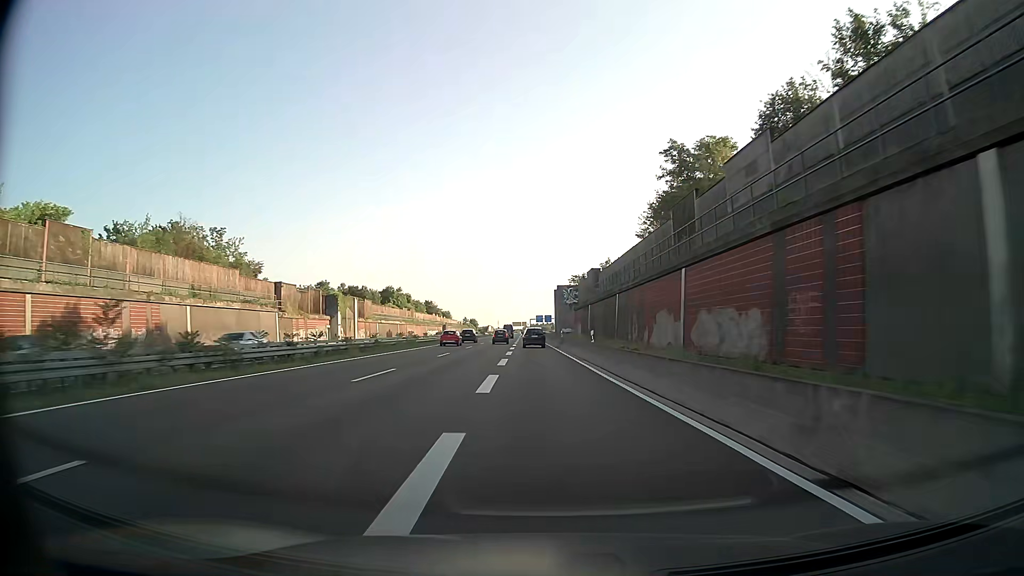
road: trunk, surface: asphalt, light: Day
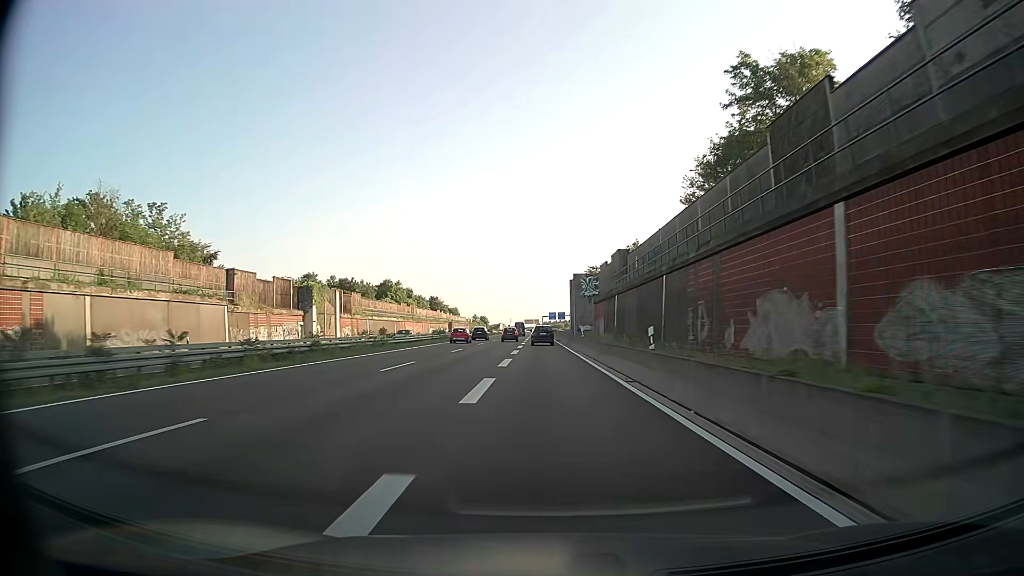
(-0.1, +14.8) m; -1°
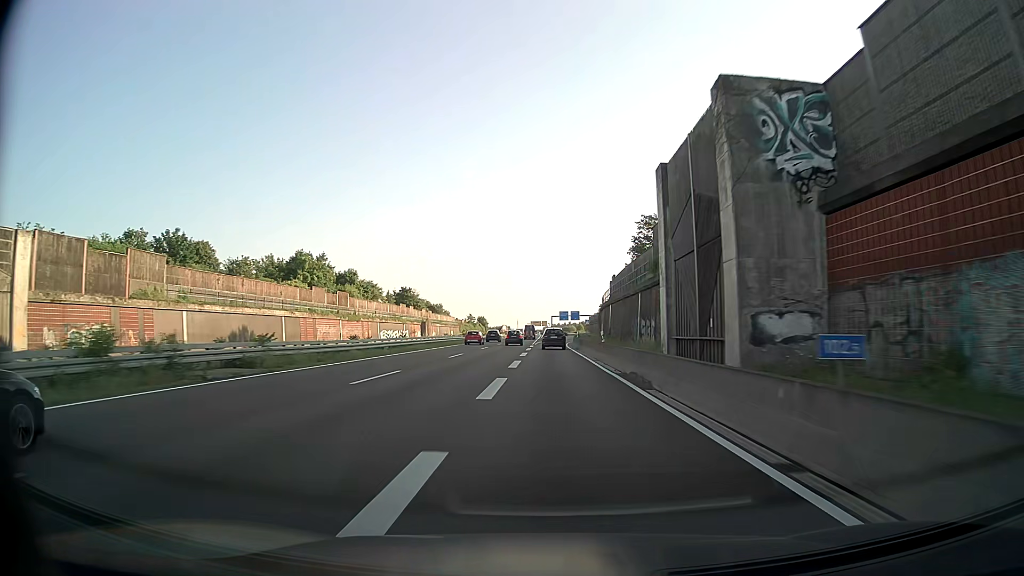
(-0.7, +58.7) m; -1°
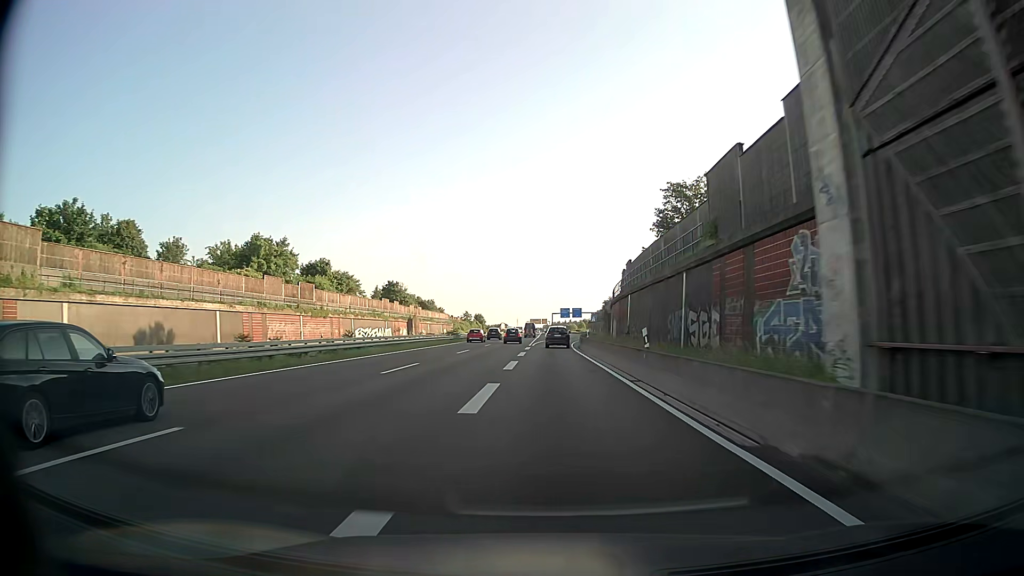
(0.0, +14.6) m; 0°
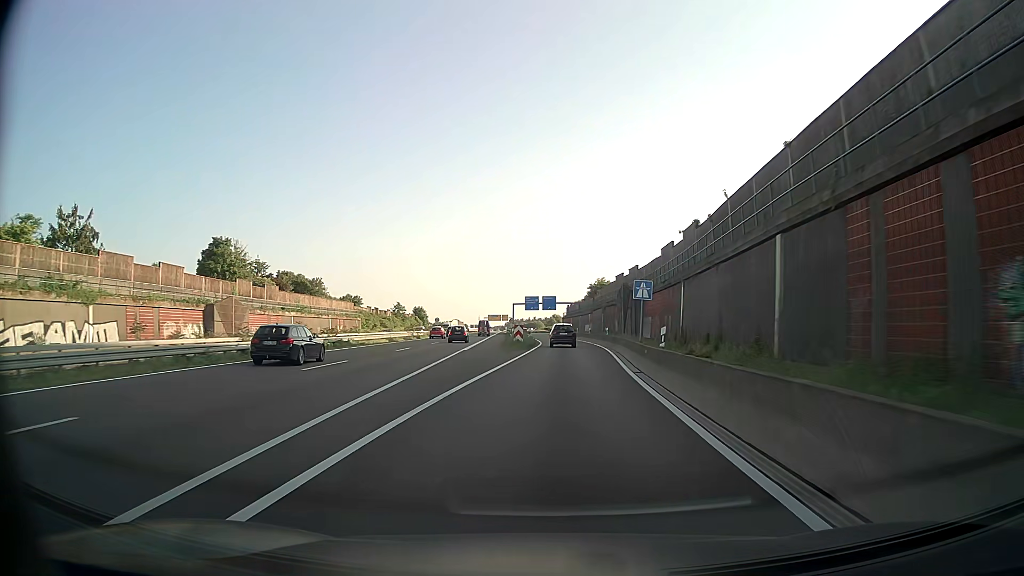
(+1.2, +72.3) m; +3°
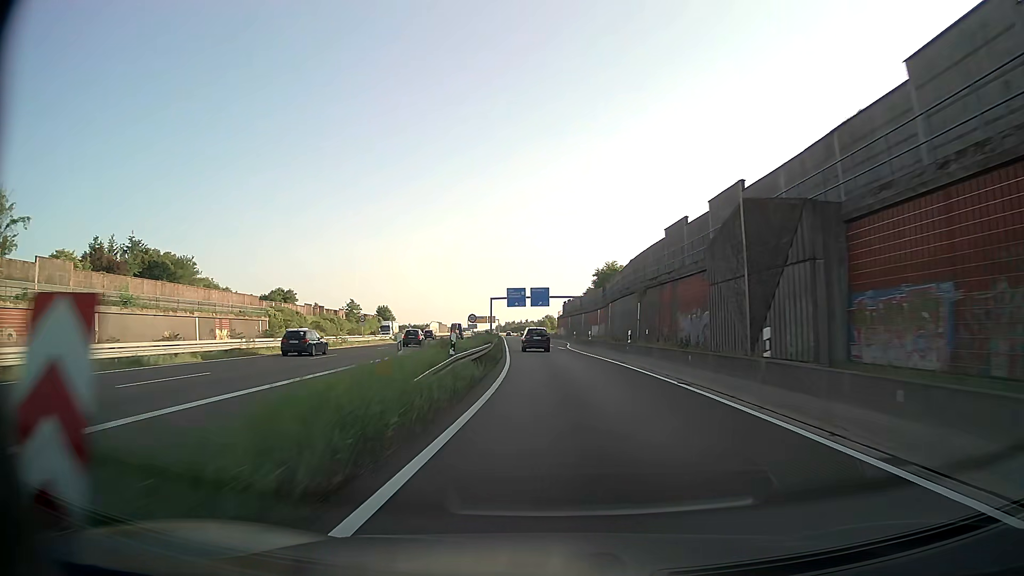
(+0.7, +42.3) m; +1°
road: motorway_link
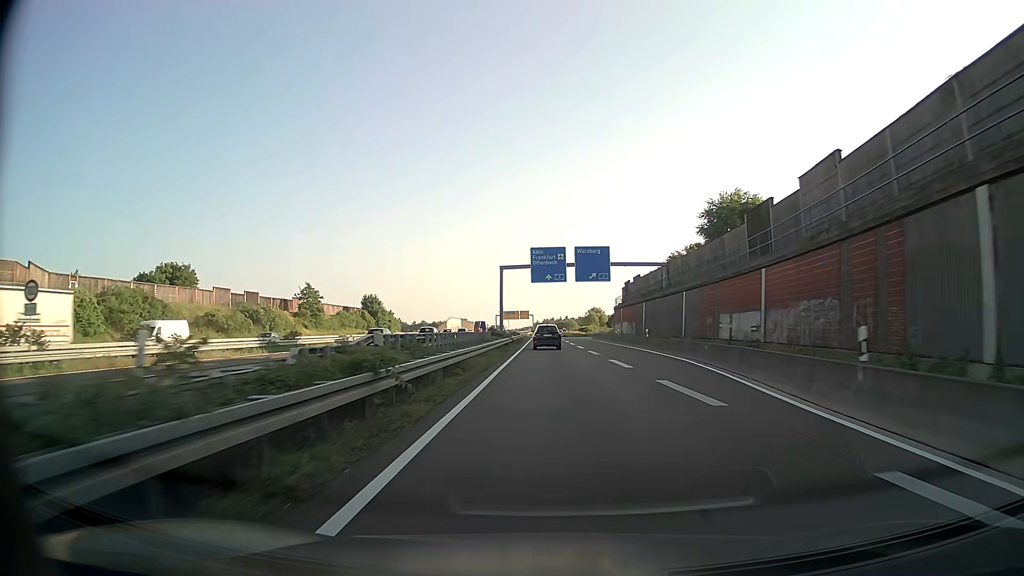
(-1.7, +54.9) m; -3°
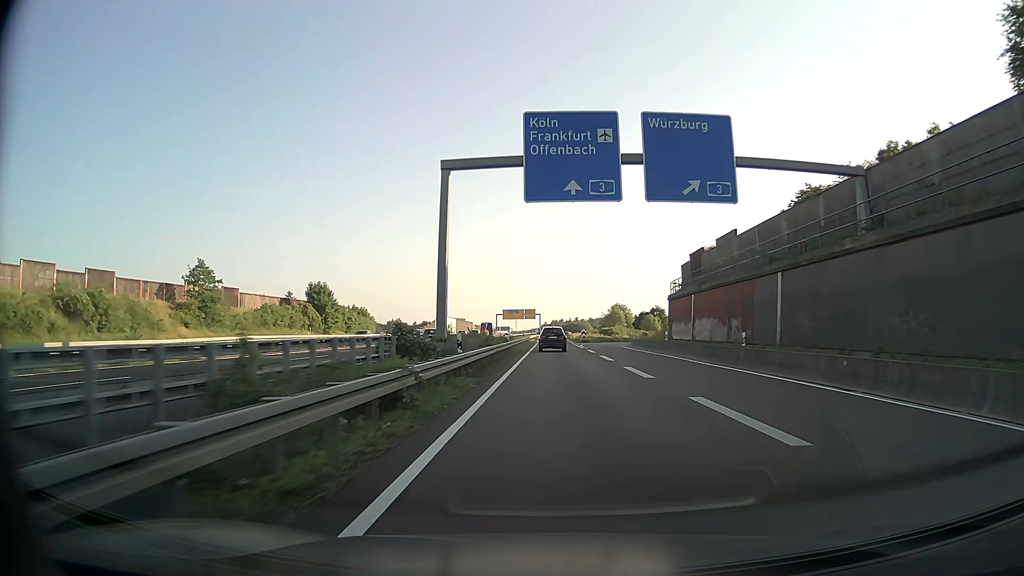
(-0.4, +40.1) m; -1°
(0, +10) (0, +20) (0, +30) (0, +40) (0, +50) (0, +60) (0, +70) (+1, +80) (+1, +90) (+1, +100) m
